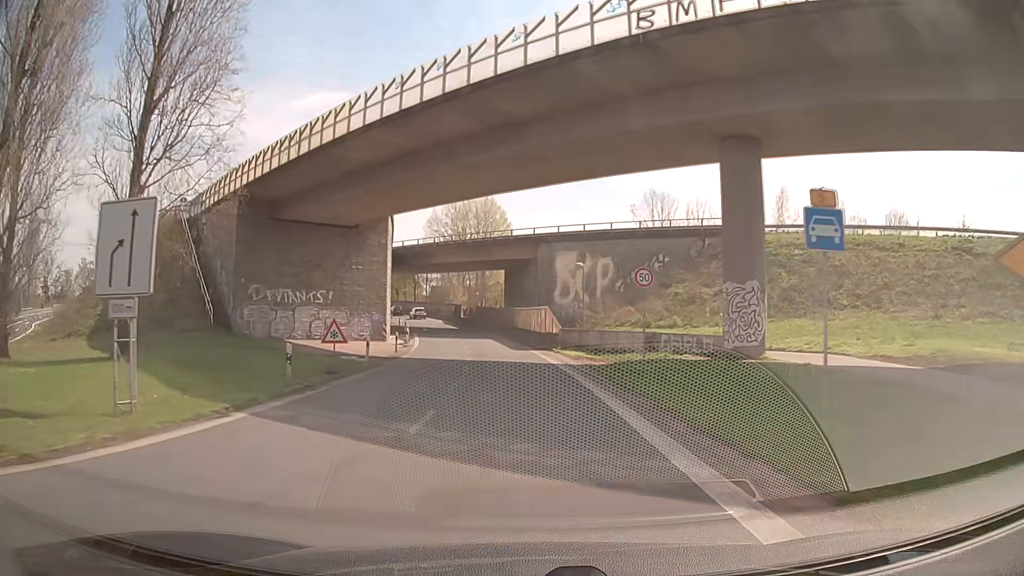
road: trunk_link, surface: asphalt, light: Day
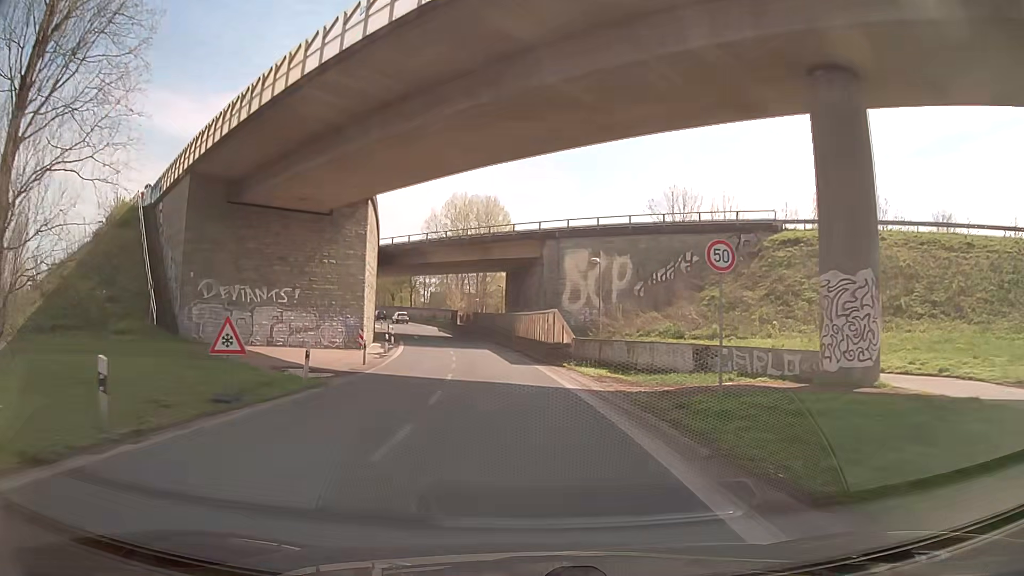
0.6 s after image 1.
(0.0, +7.8) m; 0°
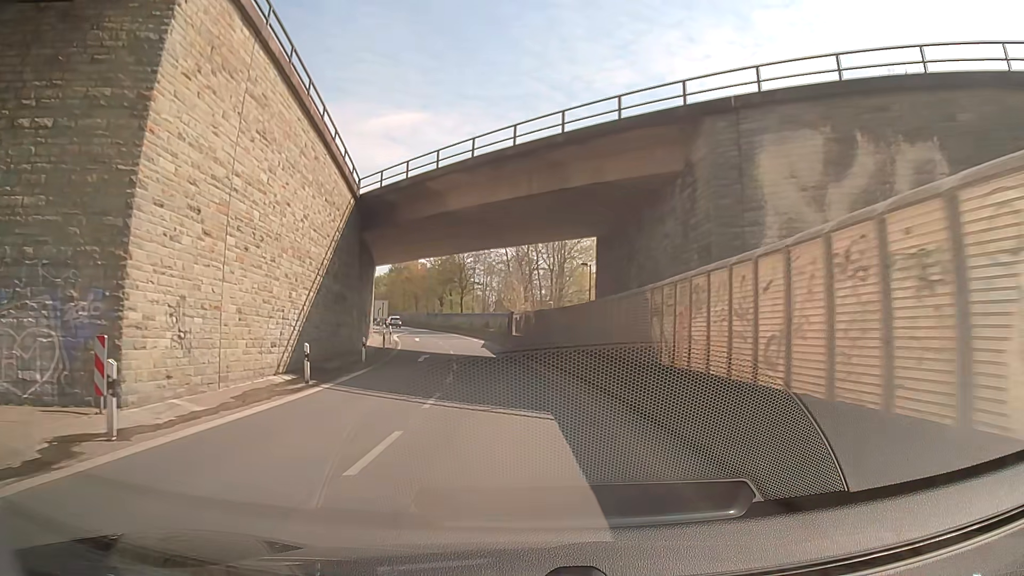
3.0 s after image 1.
(-1.4, +30.9) m; -6°
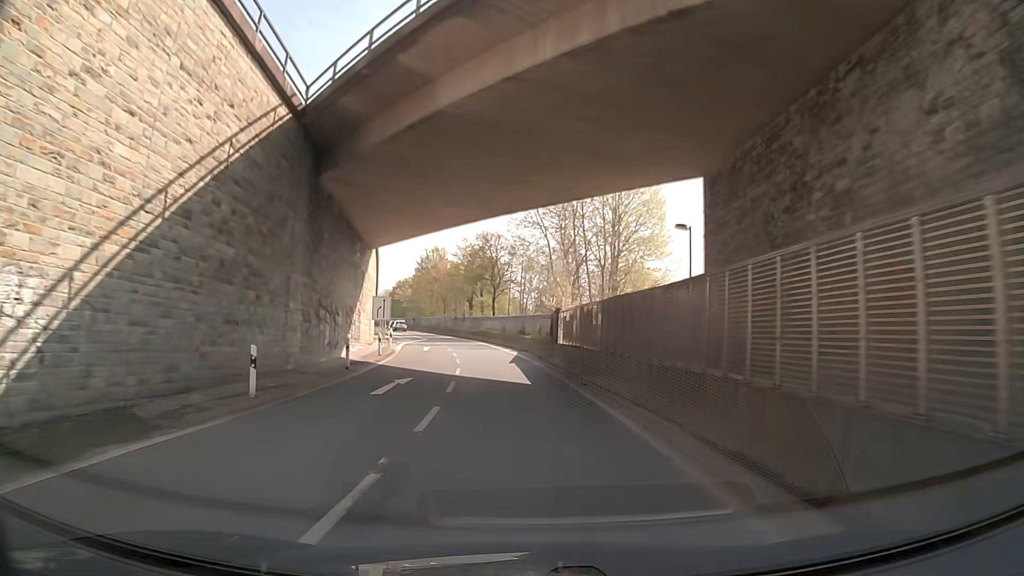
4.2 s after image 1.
(-0.6, +15.3) m; -4°
